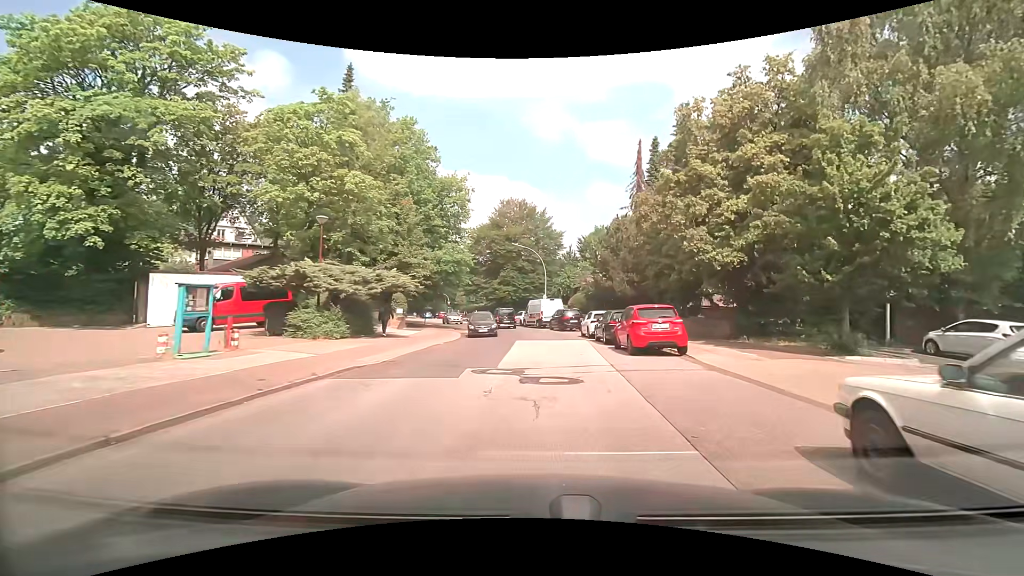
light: Day
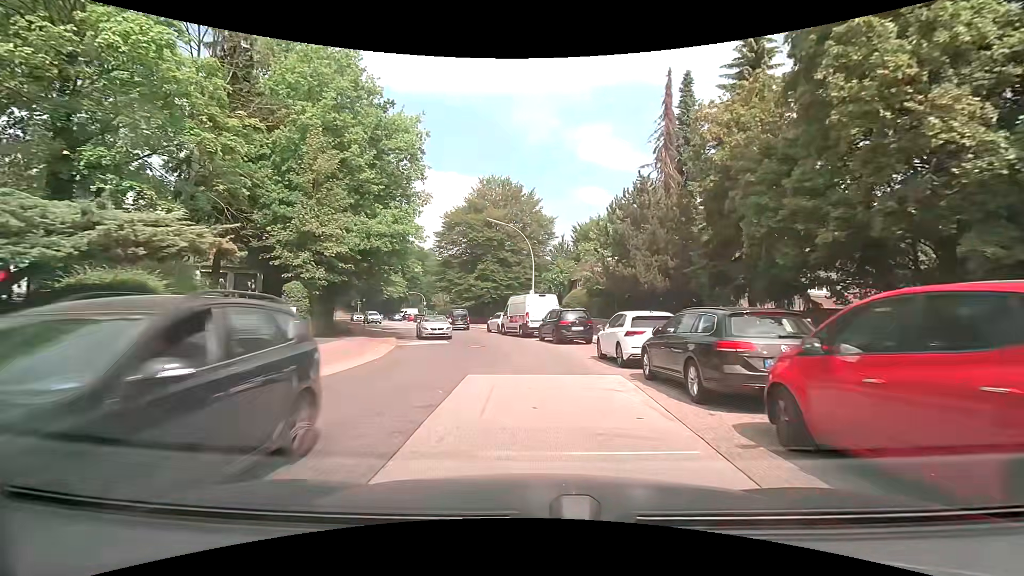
(+0.5, +13.6) m; +2°
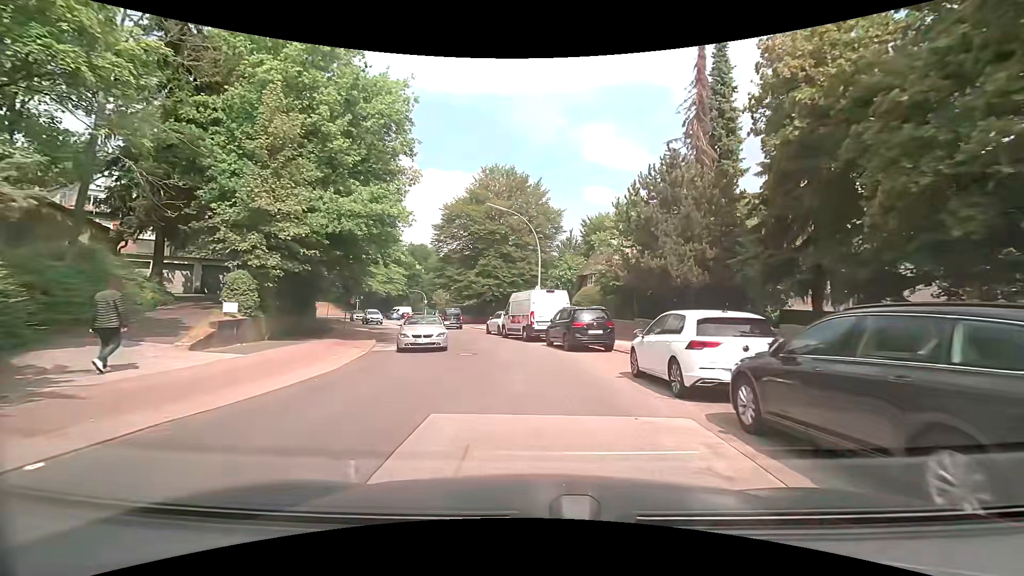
(0.0, +4.6) m; -1°
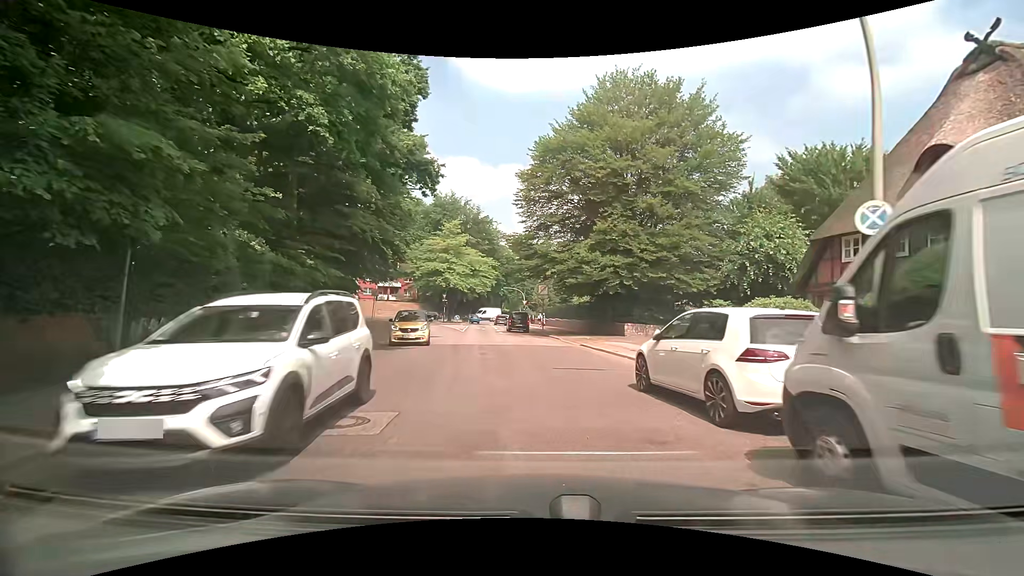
(-2.2, +23.3) m; -12°
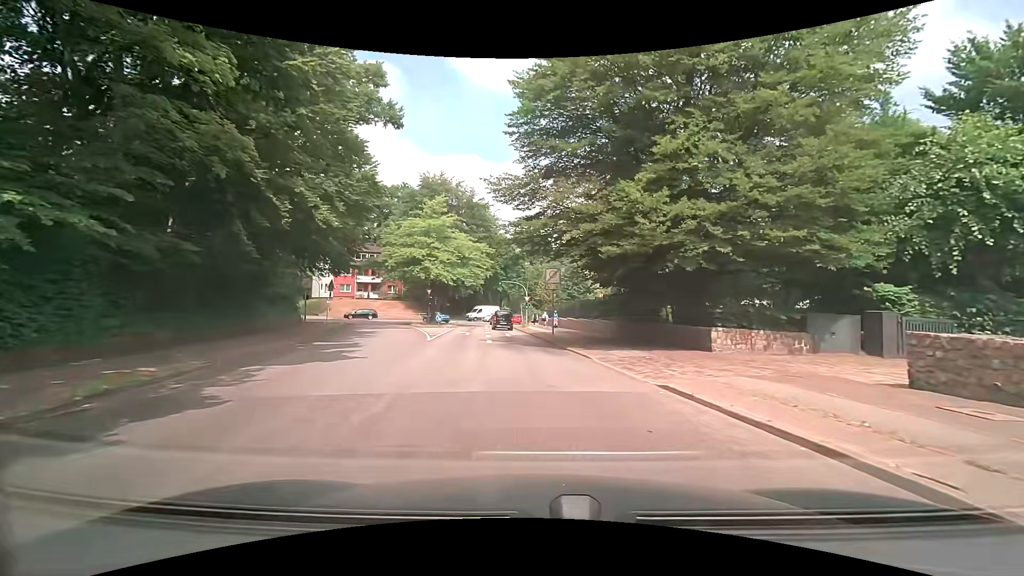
(-0.1, +14.2) m; 0°
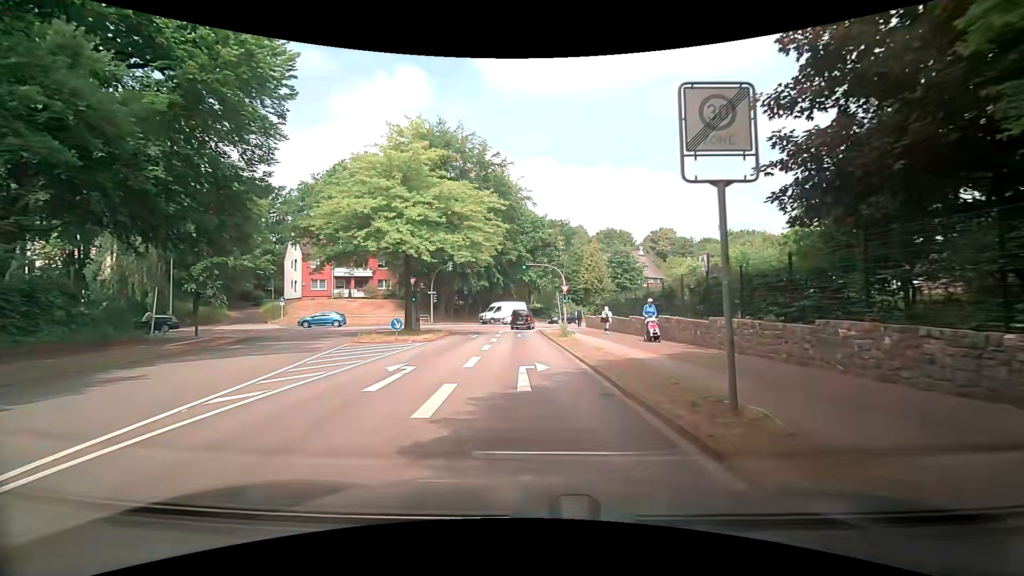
(-0.7, +23.6) m; -4°
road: residential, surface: asphalt
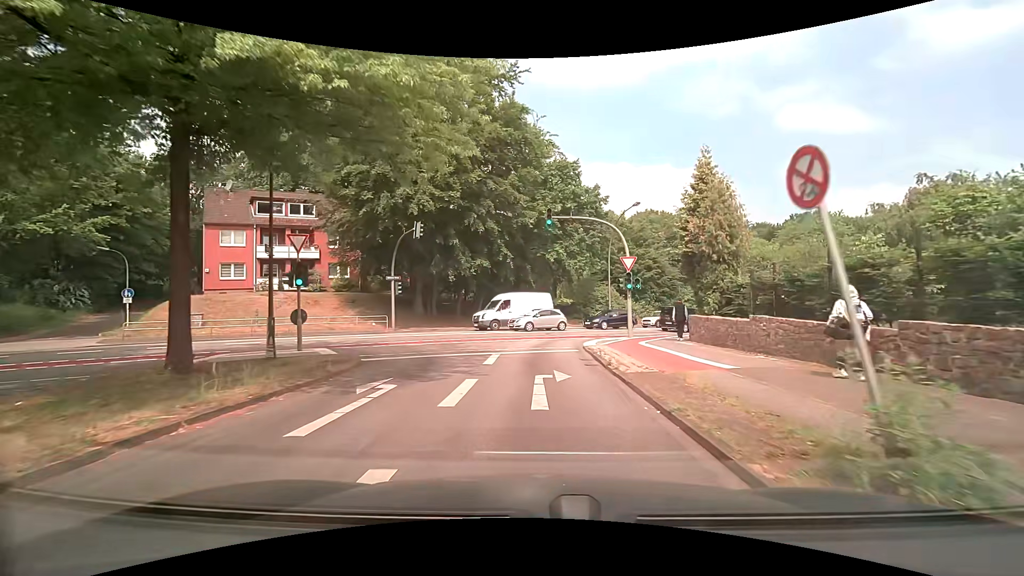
(-0.6, +23.4) m; -3°
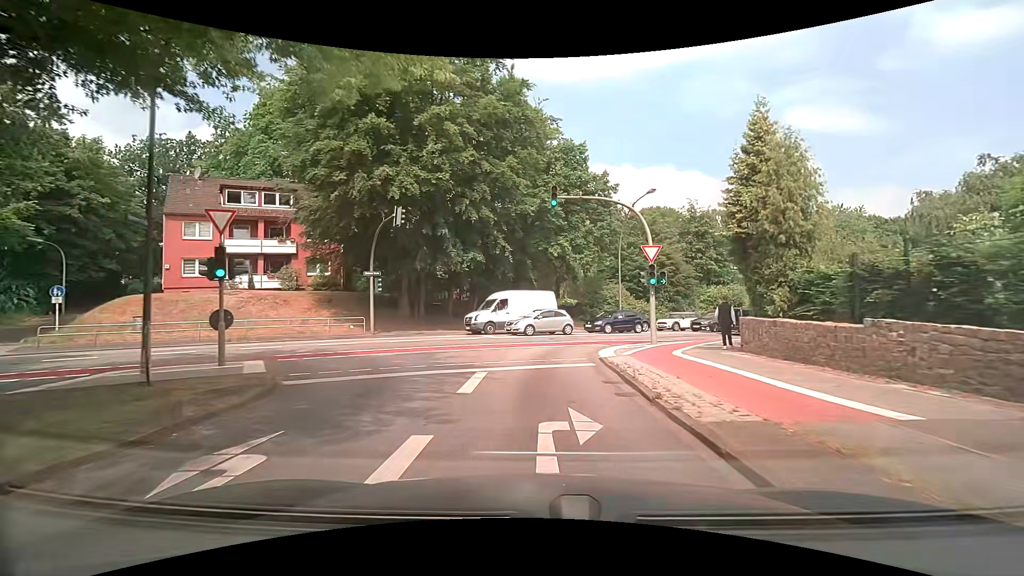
(+0.1, +4.7) m; 0°
(0, +10) (+1, +20) (+6, +29) (+14, +35) (+22, +40) (+30, +46) (+39, +51) (+47, +57) (+56, +62) (+64, +67) m
